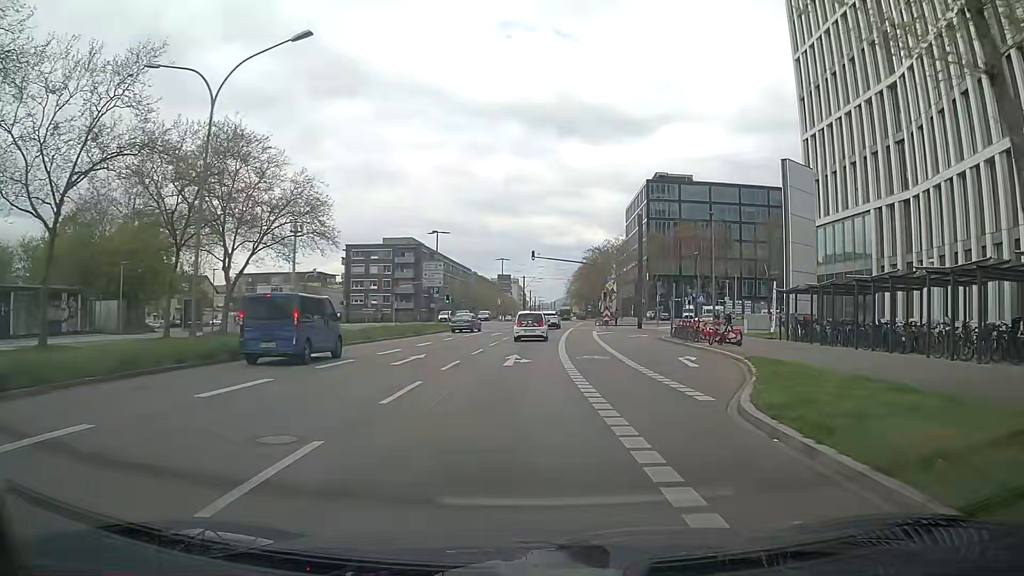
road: secondary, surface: asphalt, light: Day
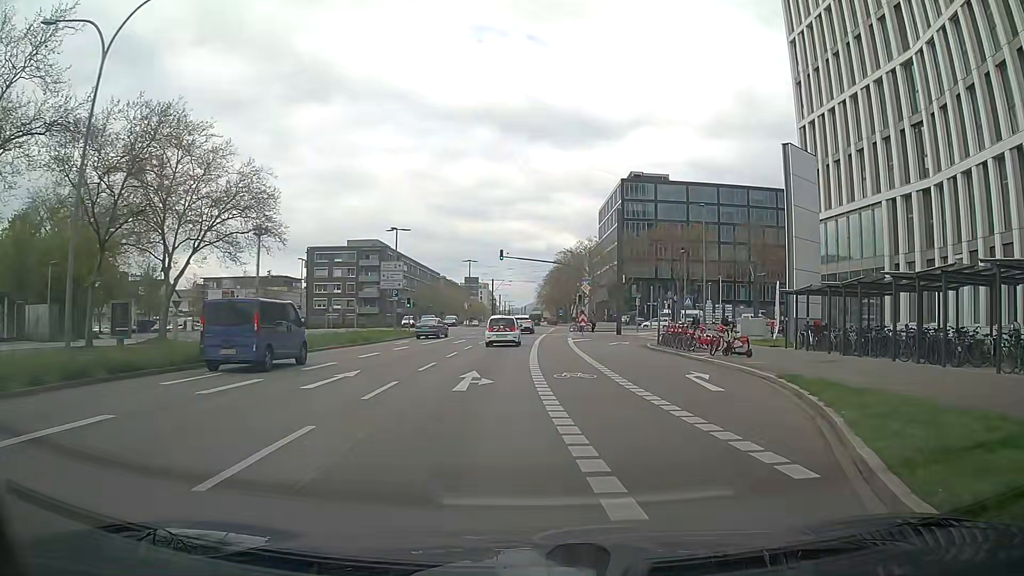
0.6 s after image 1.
(+0.1, +5.1) m; +3°
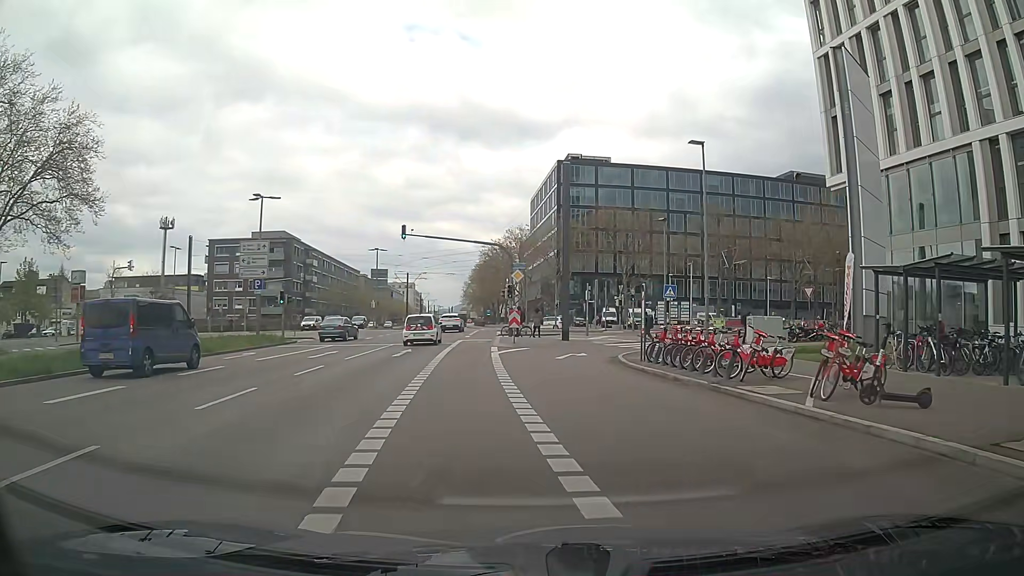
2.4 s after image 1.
(+0.8, +14.7) m; +7°
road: secondary_link
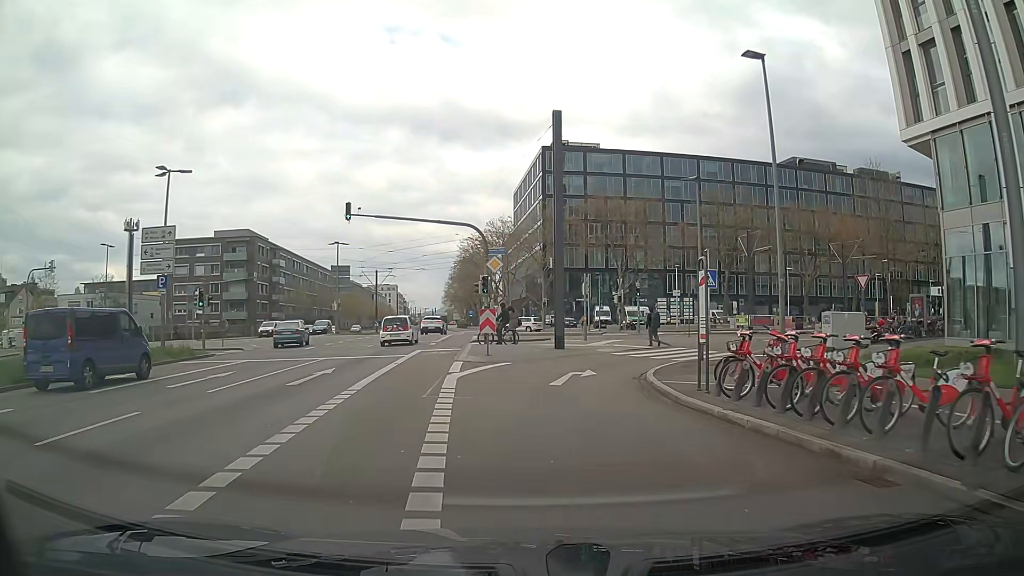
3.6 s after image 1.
(+0.1, +9.3) m; +1°
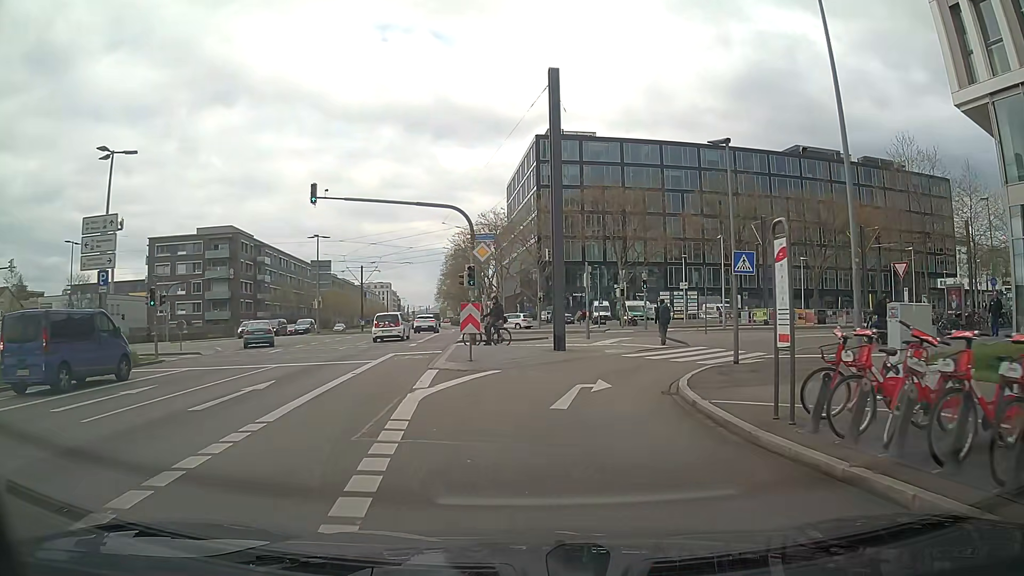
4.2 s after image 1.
(+0.1, +4.3) m; +2°
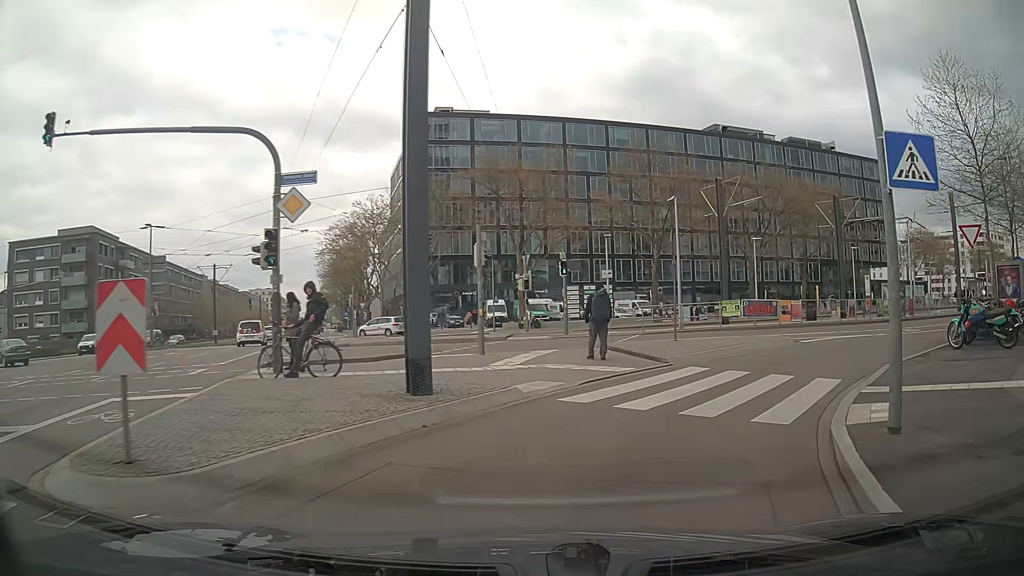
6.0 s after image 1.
(+0.1, +12.0) m; +8°
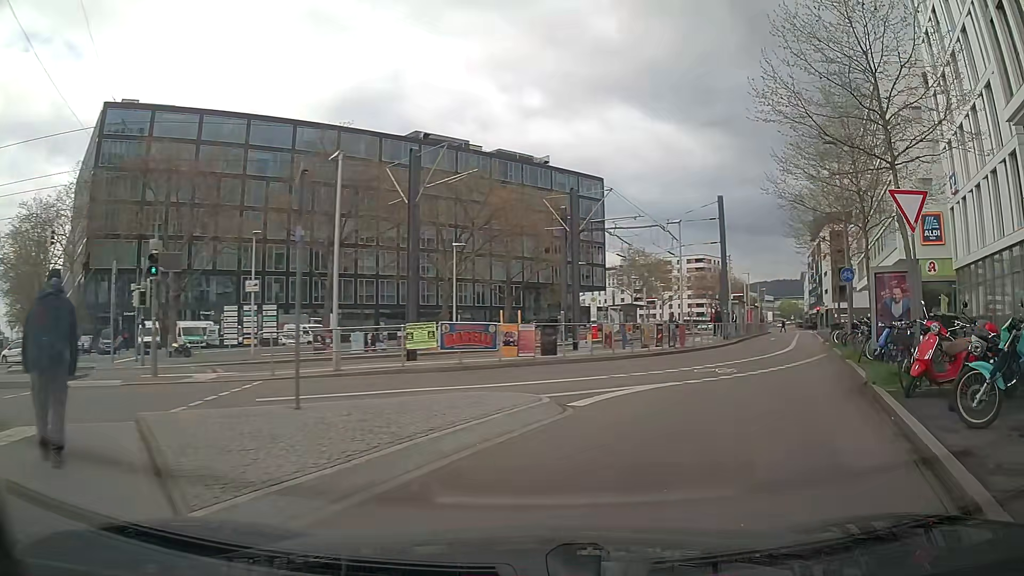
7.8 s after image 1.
(+2.0, +10.3) m; +26°
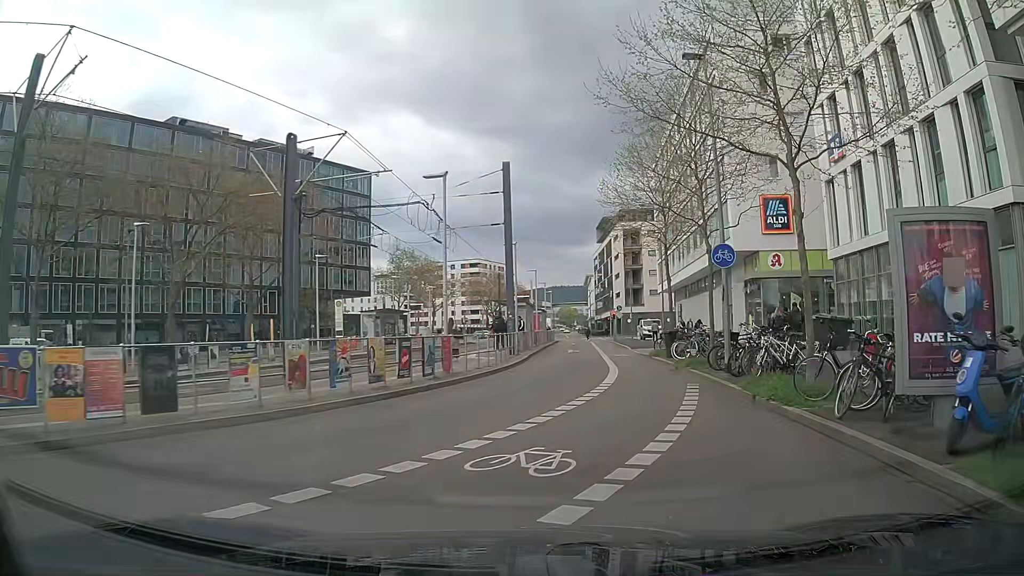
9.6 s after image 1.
(+1.9, +10.4) m; +20°
